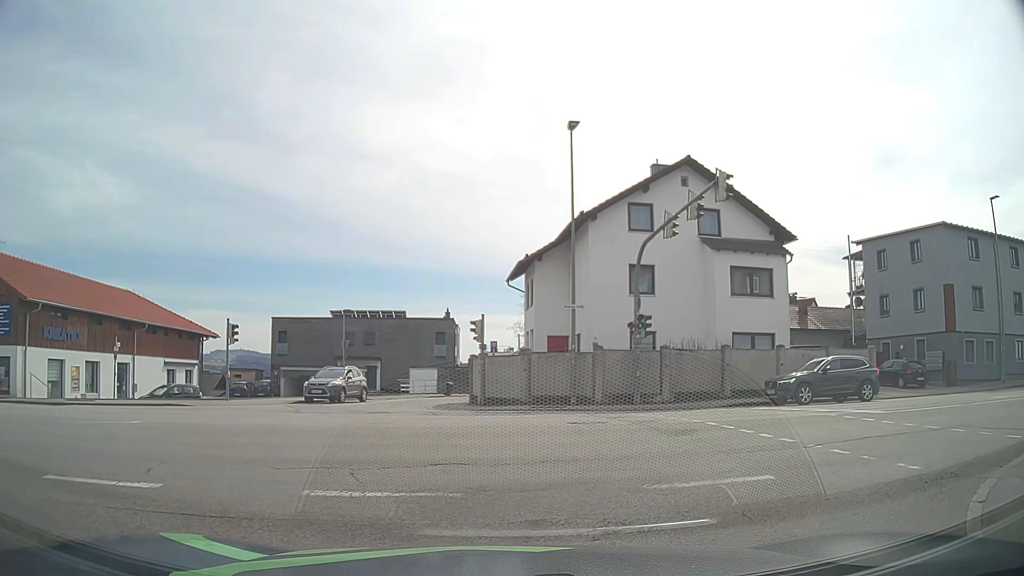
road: tertiary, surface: asphalt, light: Day
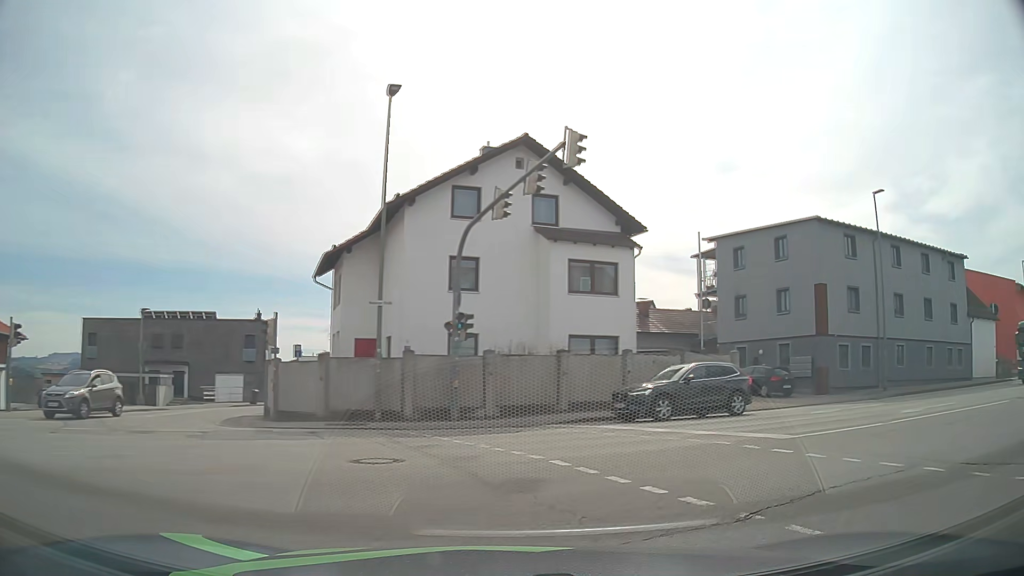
(+0.4, +4.2) m; +15°
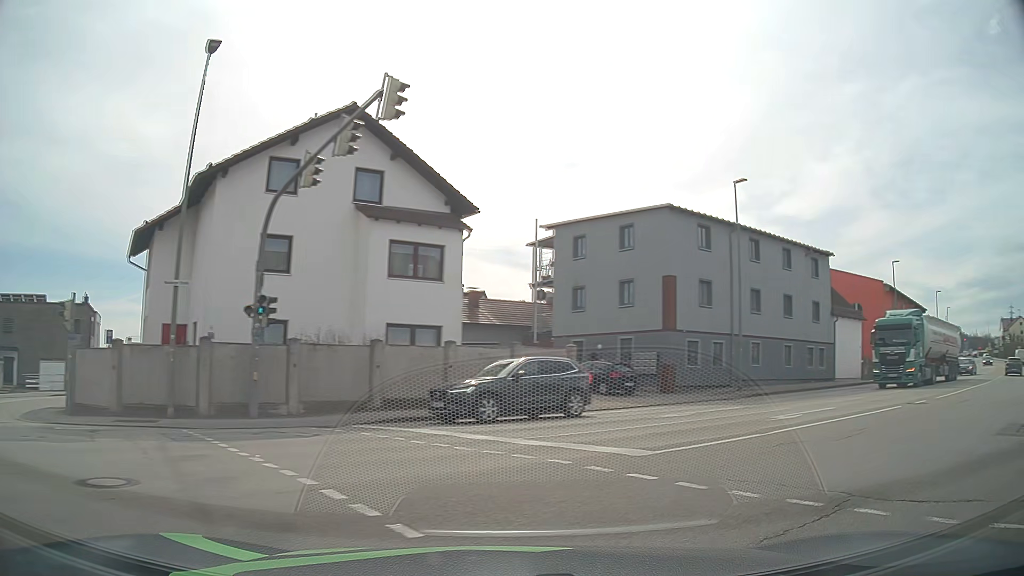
(+0.3, +2.5) m; +13°
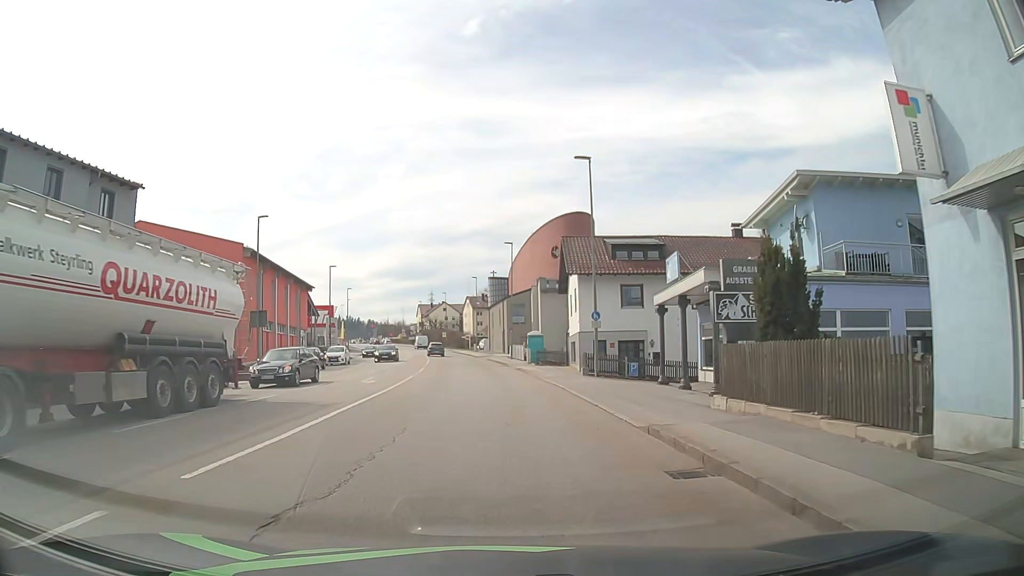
(+10.9, +13.3) m; +56°
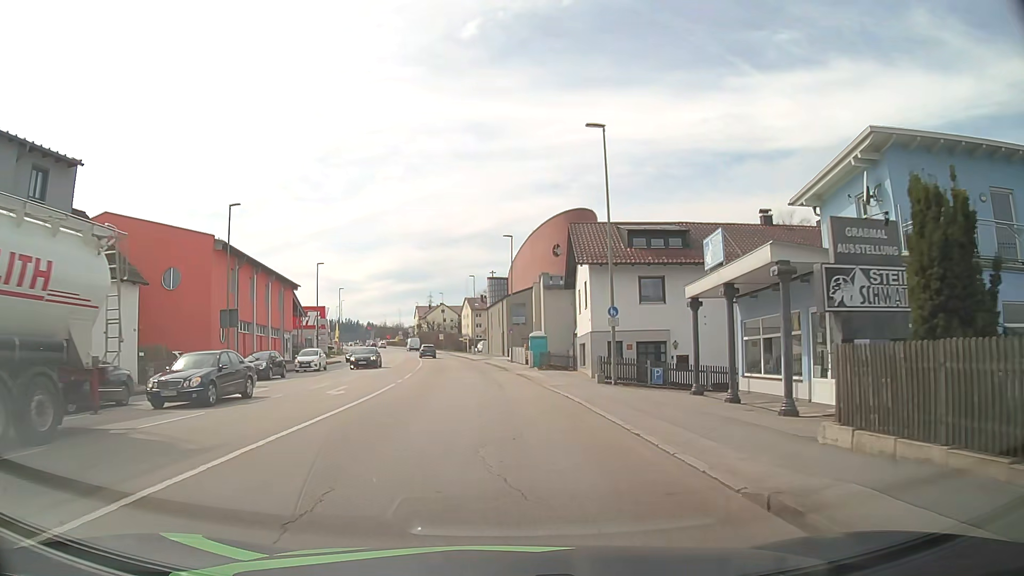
(-0.1, +5.2) m; -2°
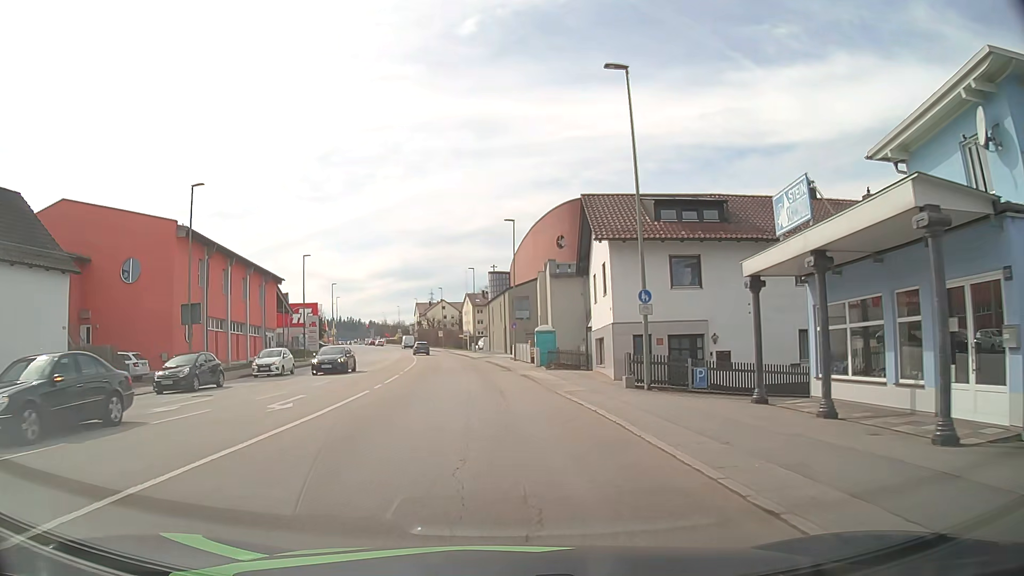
(0.0, +5.7) m; +1°
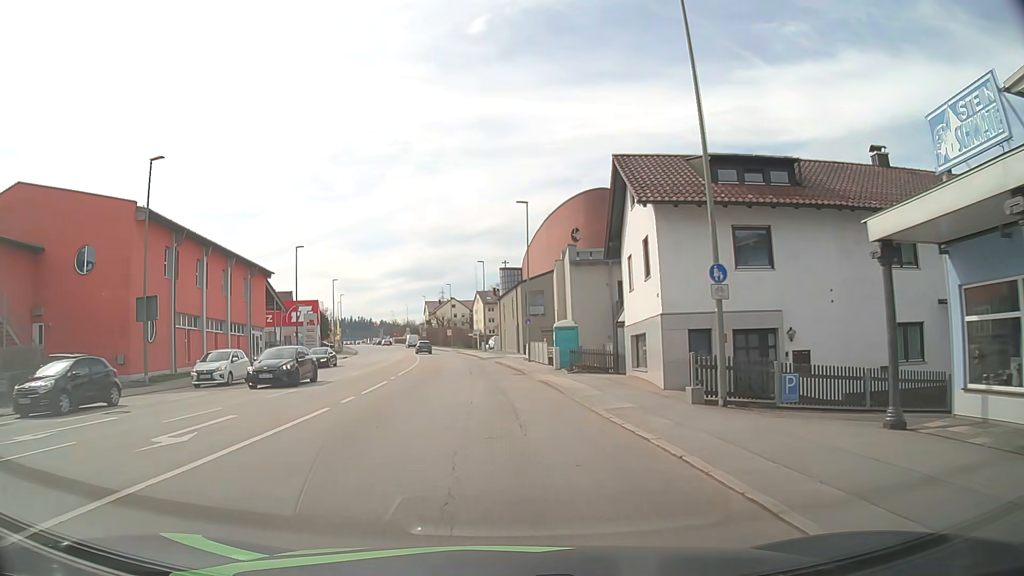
(-0.1, +6.1) m; -1°
